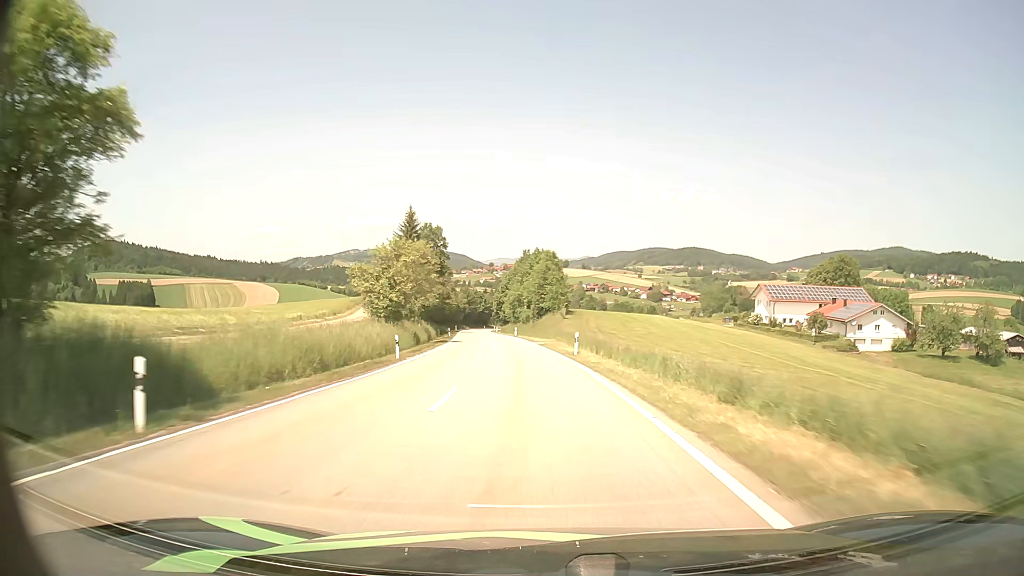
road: secondary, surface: asphalt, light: Day
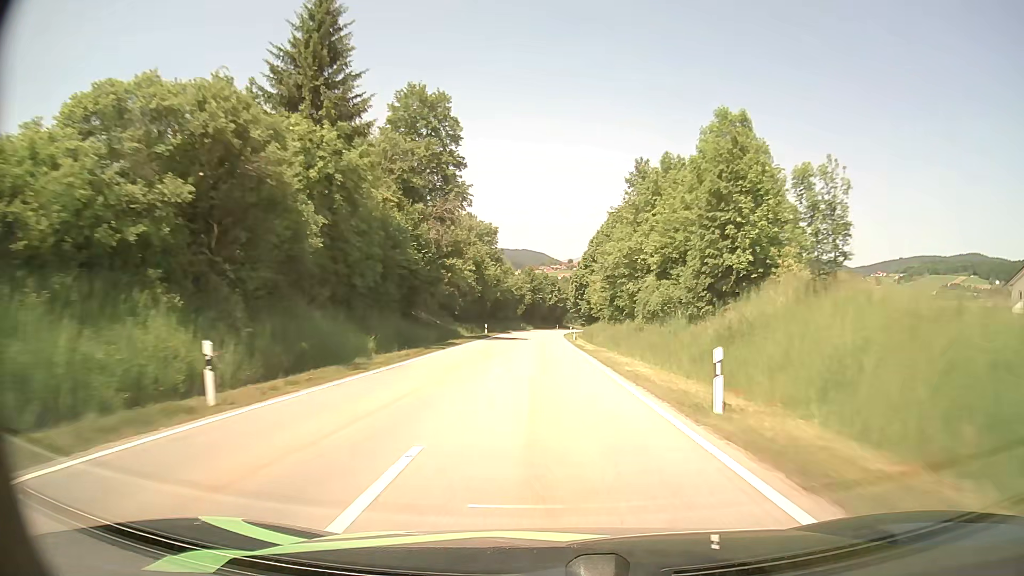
(-5.6, +70.7) m; -7°
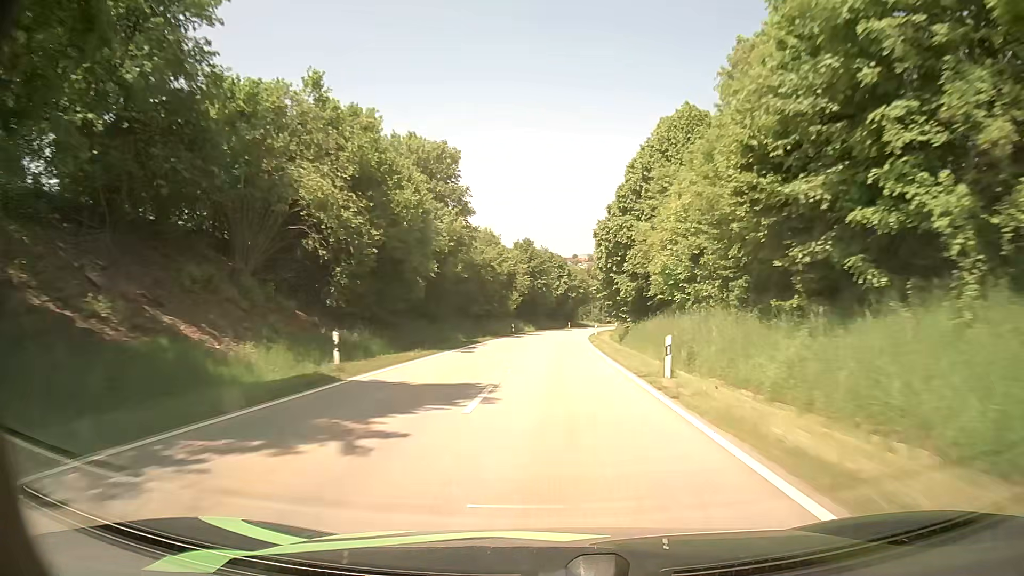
(-0.3, +44.9) m; 0°
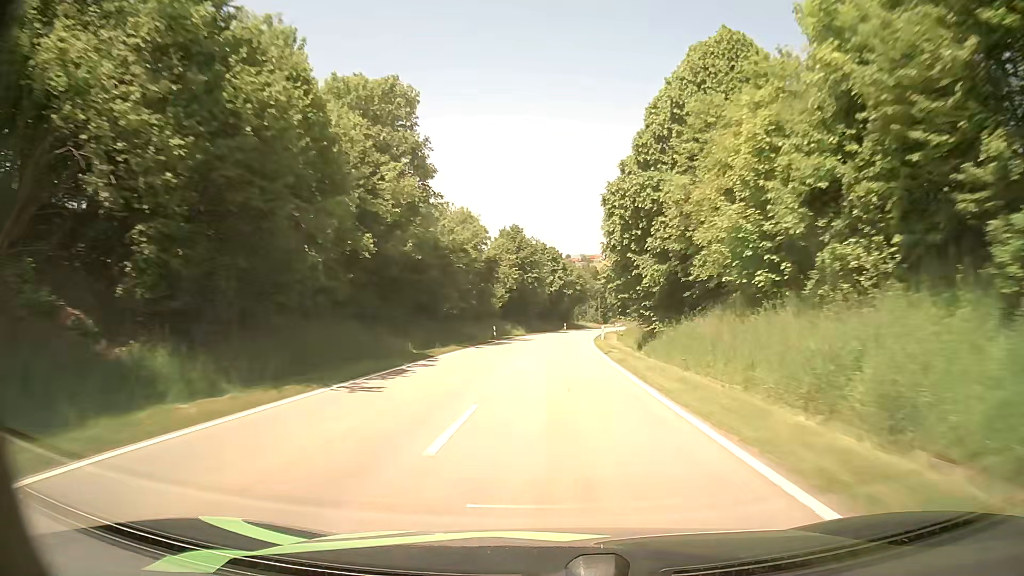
(0.0, +15.2) m; 0°
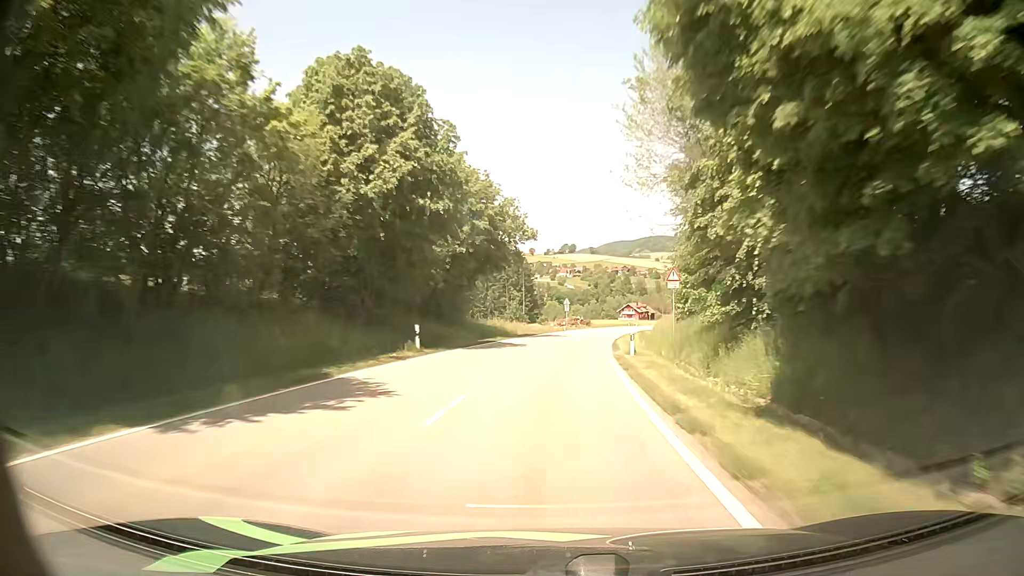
(+3.8, +76.0) m; +6°
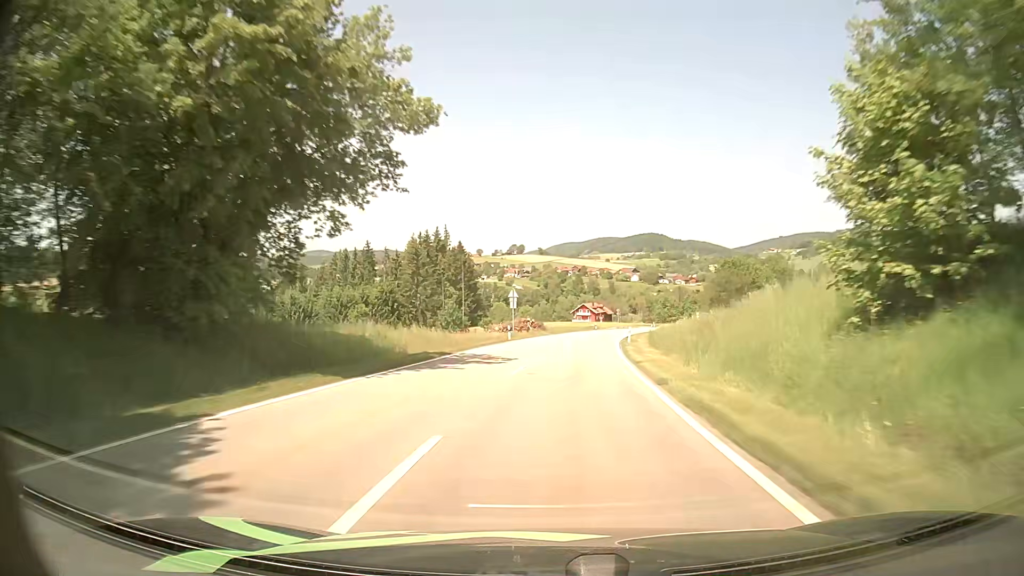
(+1.1, +30.4) m; +4°
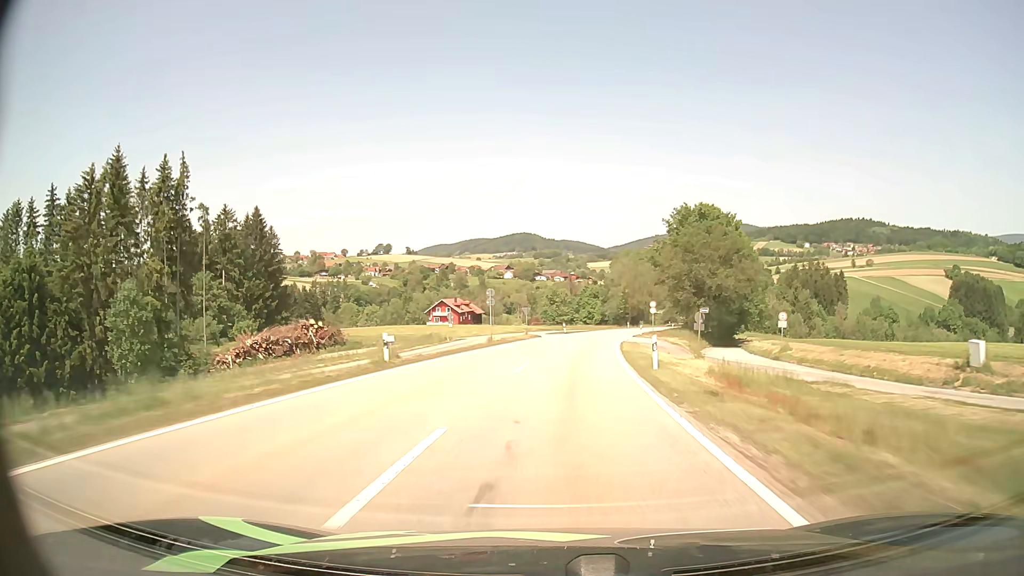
(+8.3, +75.5) m; +11°
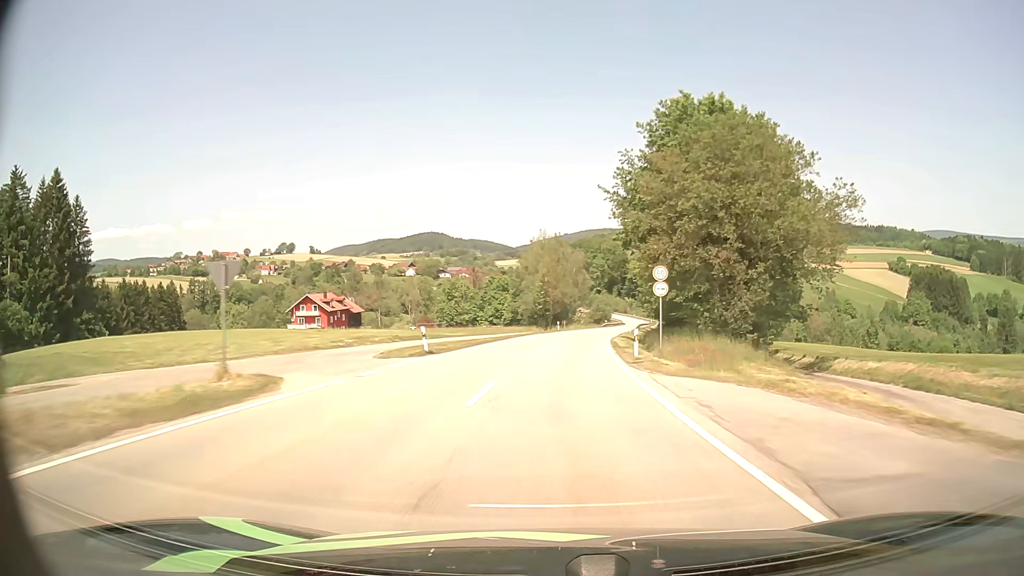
(+3.0, +45.6) m; +8°
(0, +10) (0, +20) (+1, +30) (+2, +40) (+3, +50) (+4, +60) (+6, +70) (+8, +80) (+9, +89) (+12, +99) m
